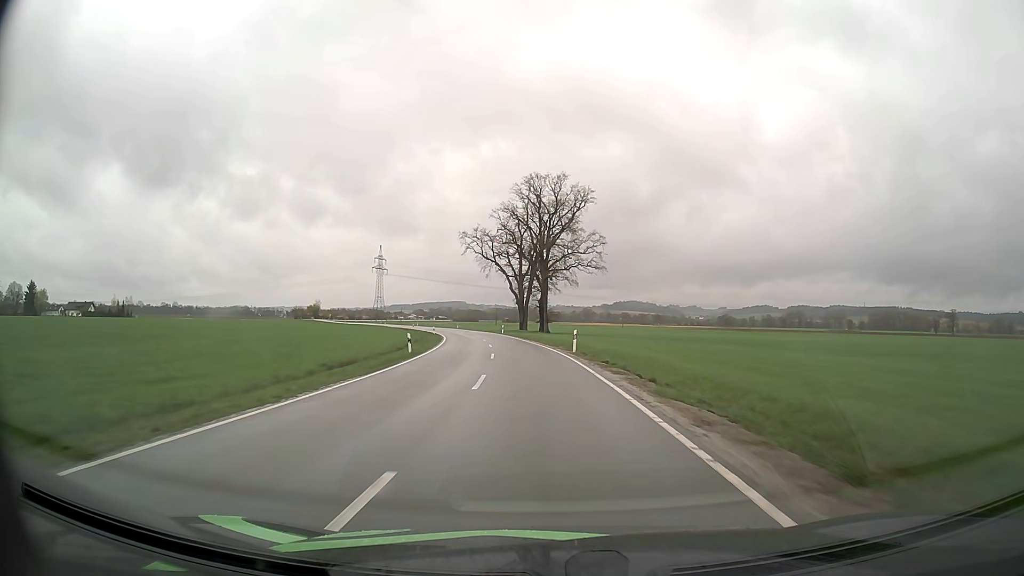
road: tertiary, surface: asphalt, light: Day
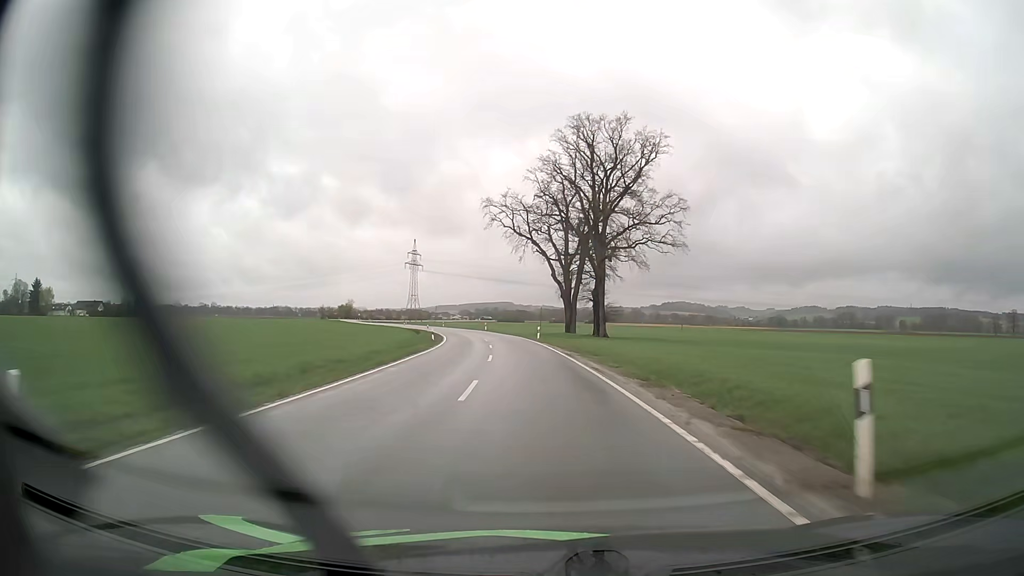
(-0.8, +26.8) m; -4°
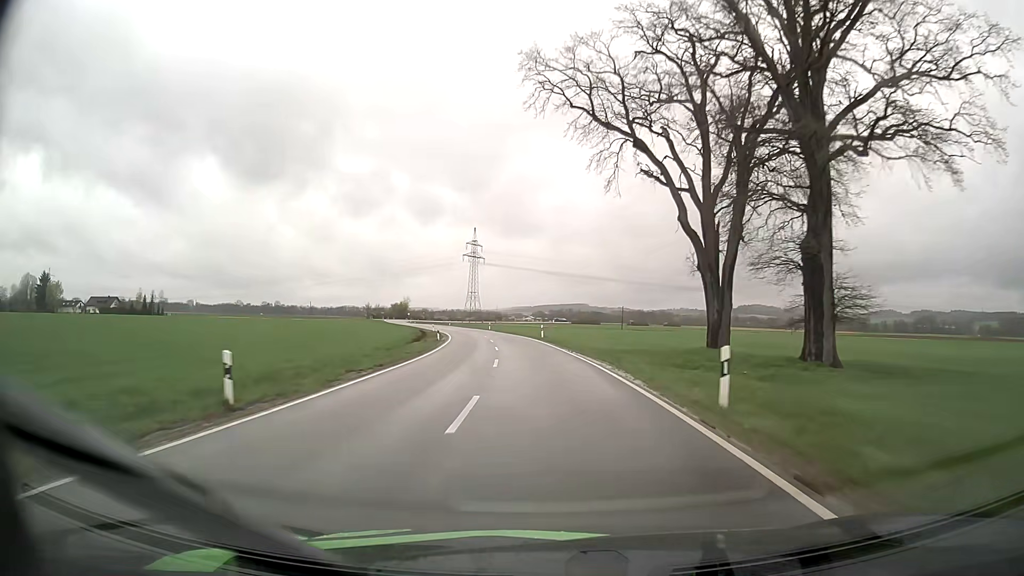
(-2.2, +40.0) m; -6°
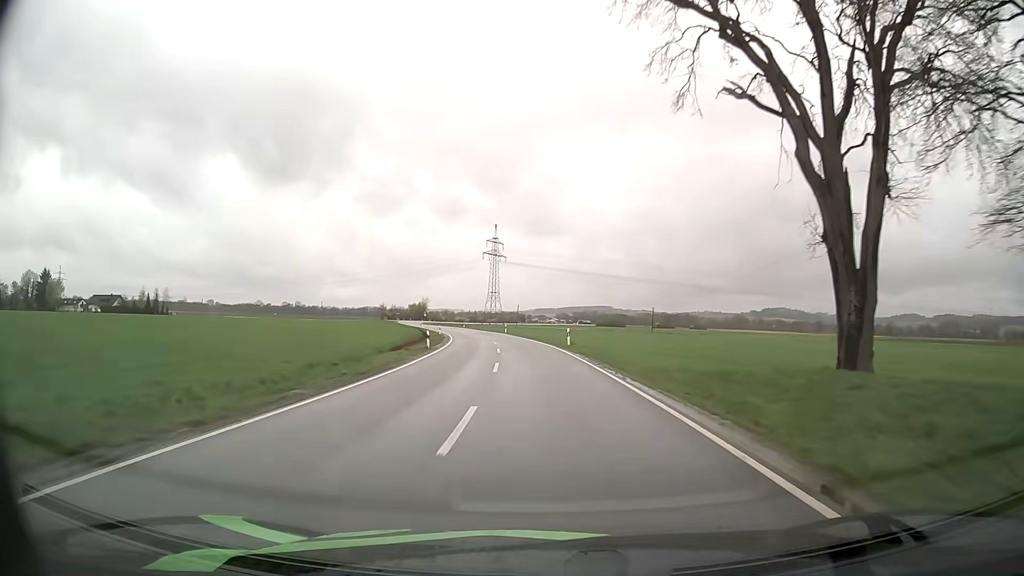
(-0.2, +13.3) m; -2°
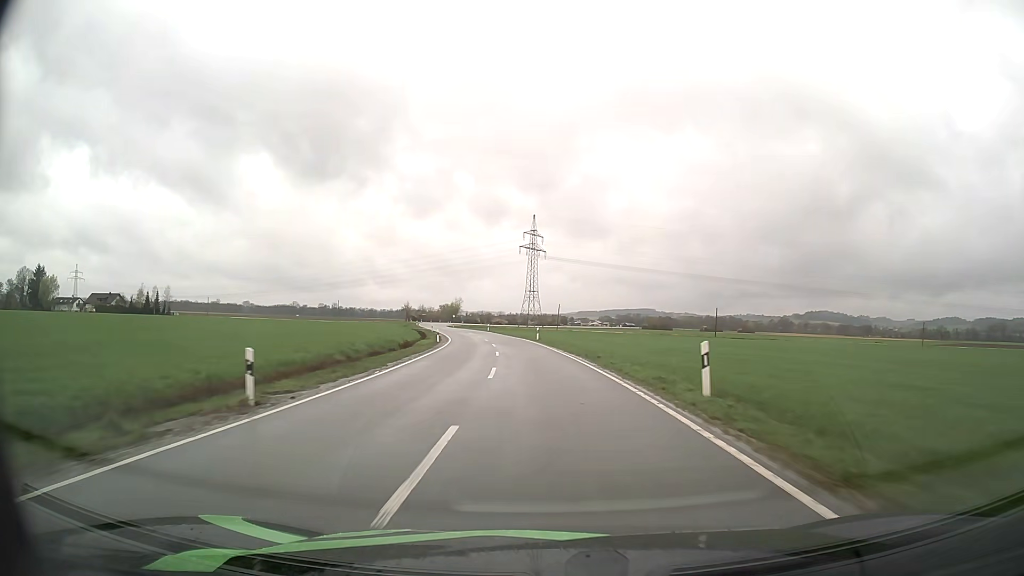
(-0.8, +26.8) m; -4°
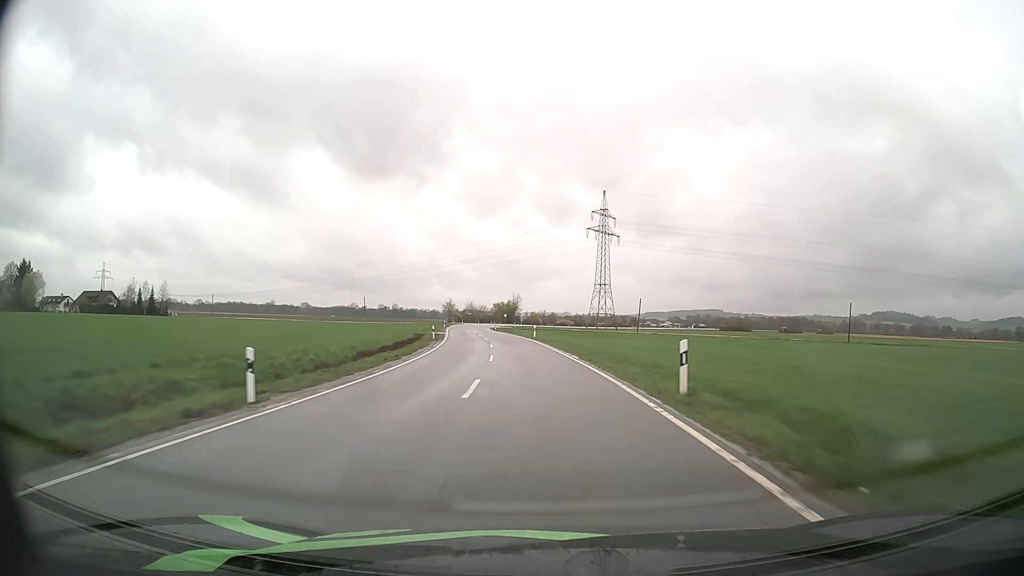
(-1.9, +41.1) m; -6°
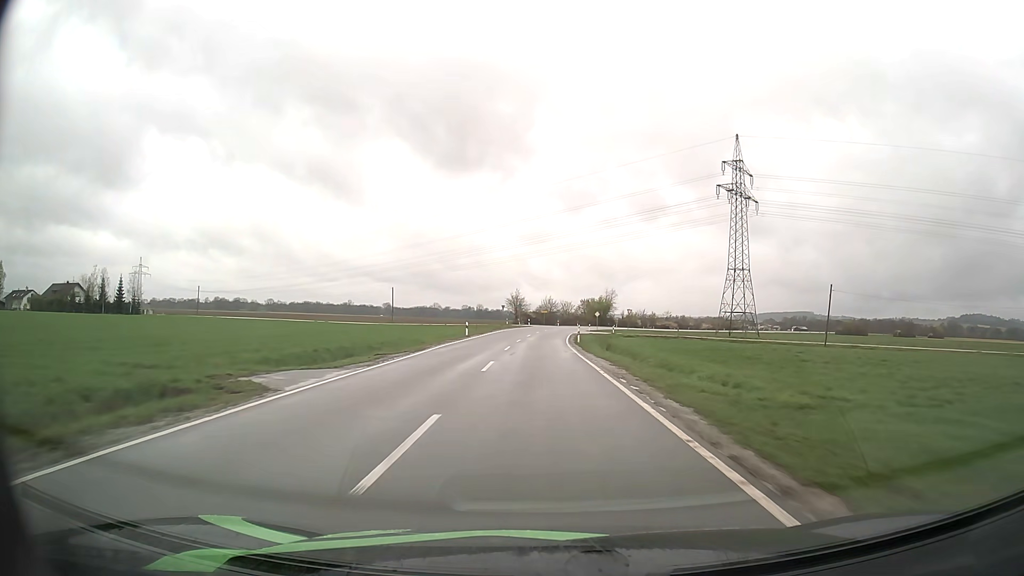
(-3.8, +55.5) m; -7°
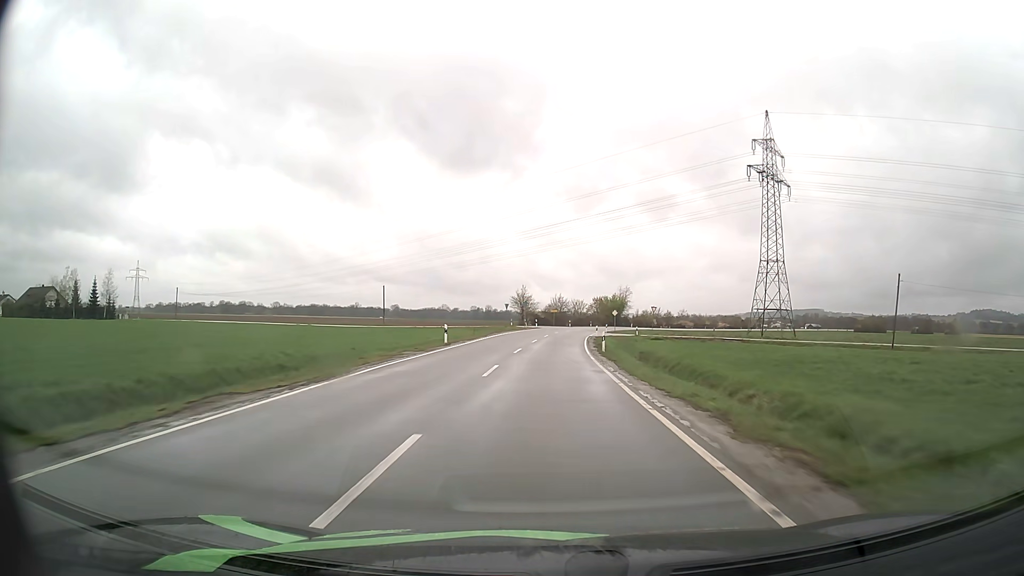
(-0.1, +13.6) m; -1°
(0, +10) (0, +20) (0, +30) (0, +40) (+1, +50) (+2, +60) (+2, +70) (+4, +80) (+5, +90) (+7, +100) m
